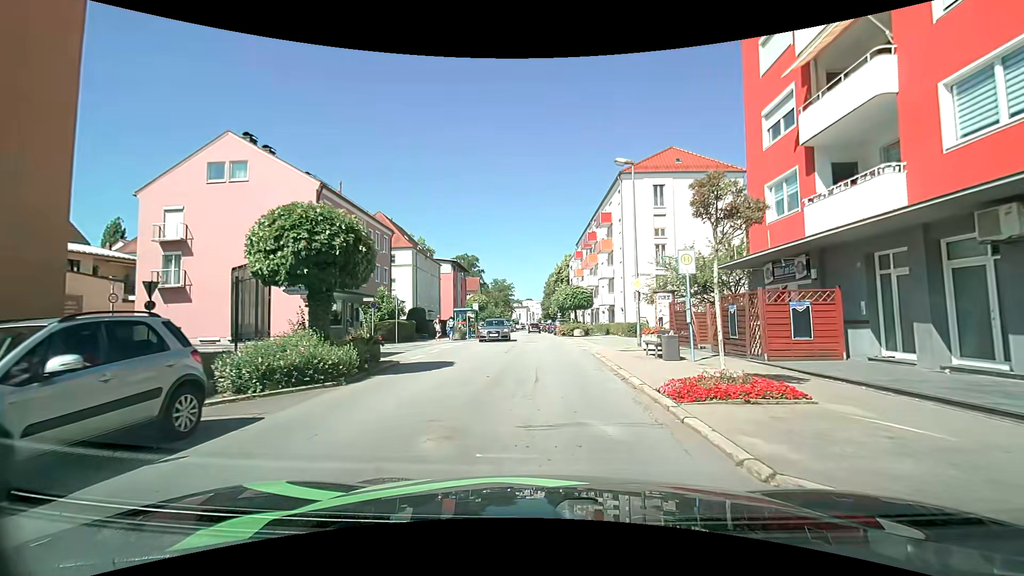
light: Day
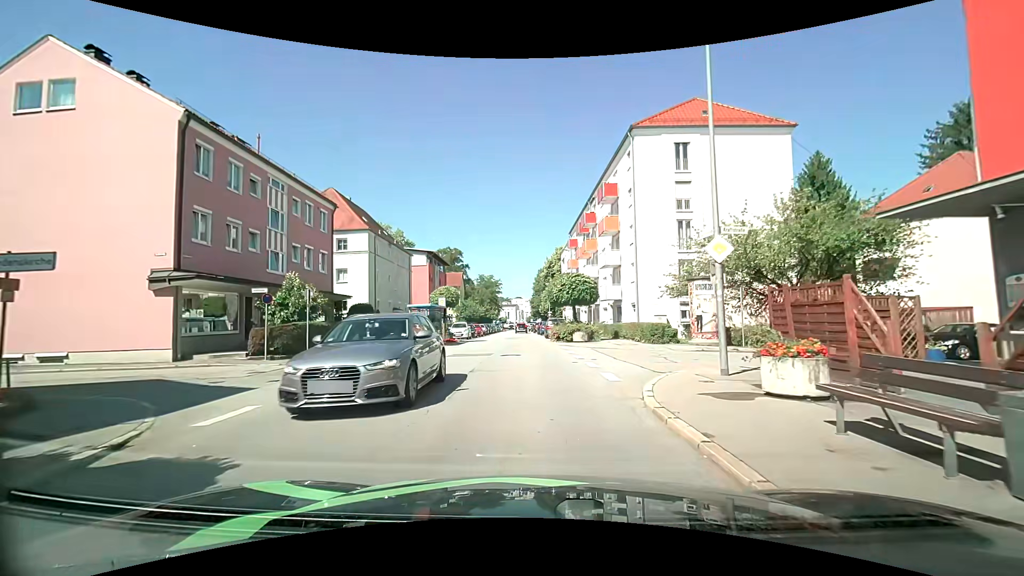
(+0.2, +10.8) m; +2°
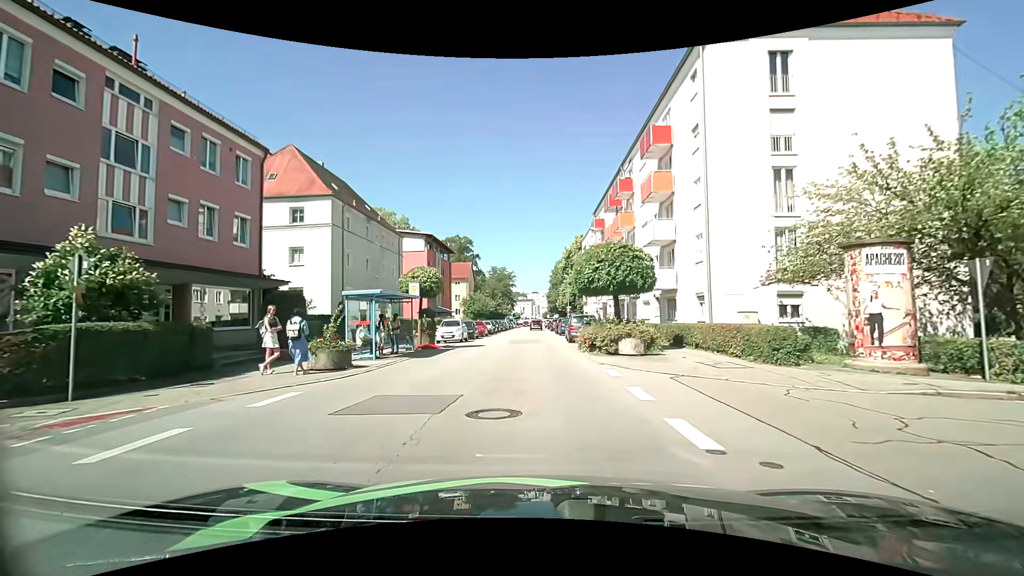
(-0.1, +11.4) m; -1°
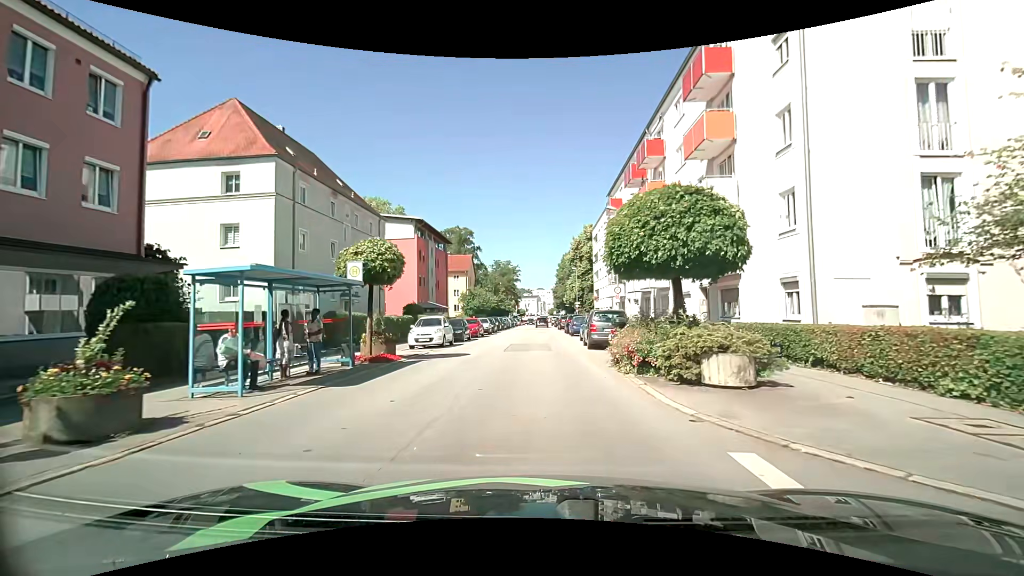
(-0.1, +8.0) m; -1°
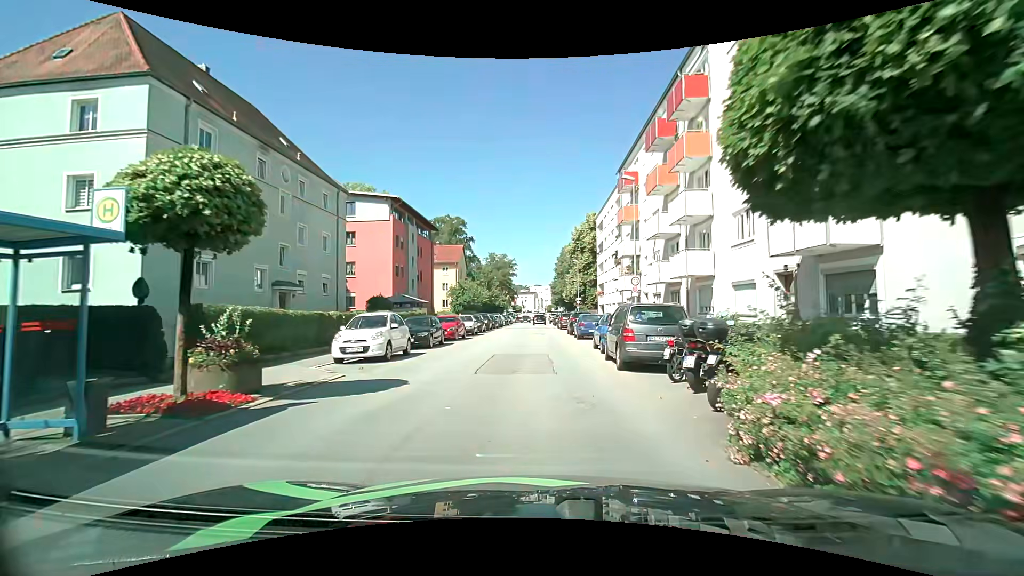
(-0.1, +8.4) m; 0°
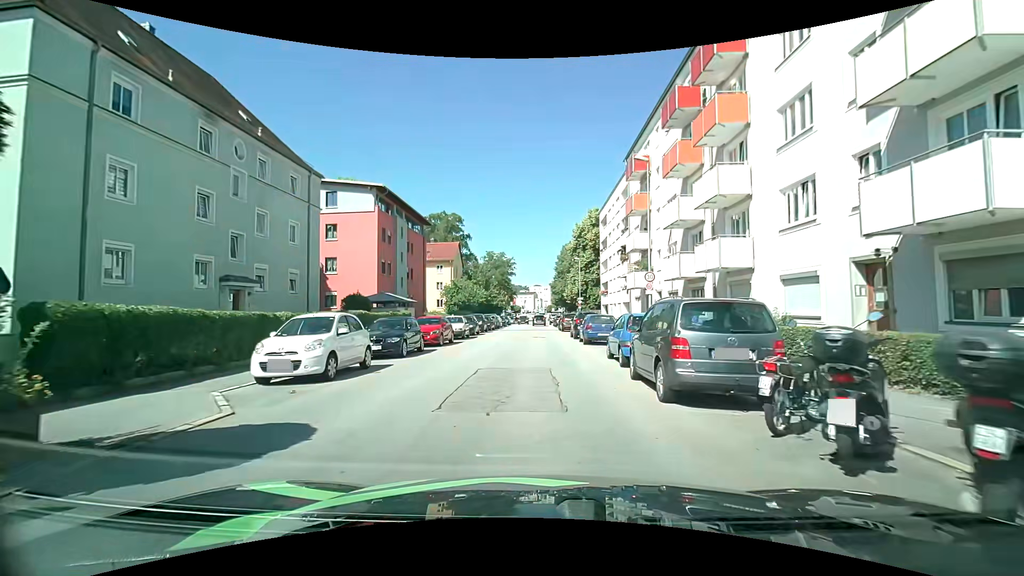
(0.0, +4.2) m; 0°
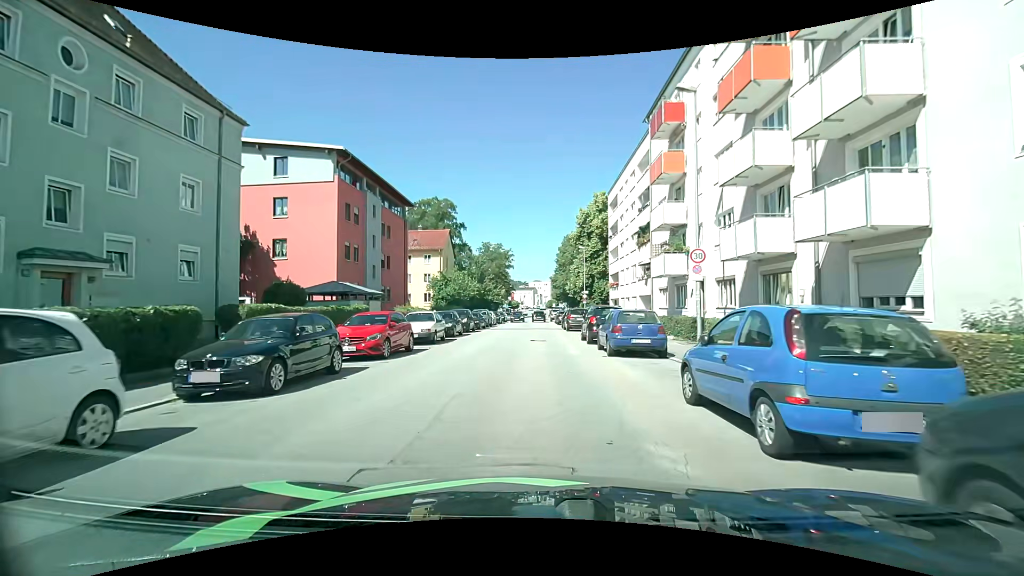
(0.0, +8.3) m; -1°
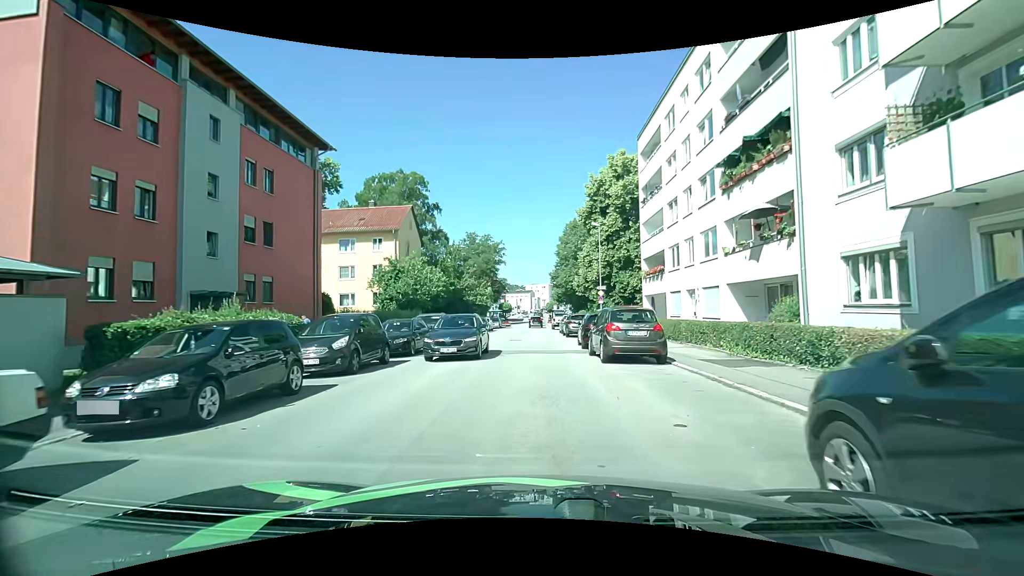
(+0.4, +20.2) m; 0°
(0, +10) (0, +20) (0, +30) (0, +40) (0, +50) (0, +60) (0, +70) (0, +80) (0, +90) (+1, +100) m
